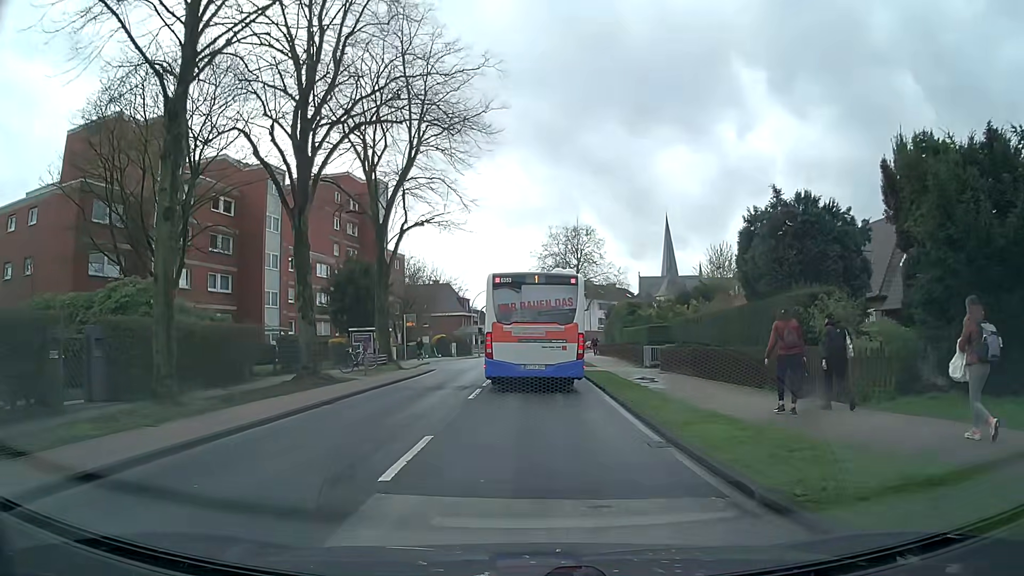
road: secondary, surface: asphalt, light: Day
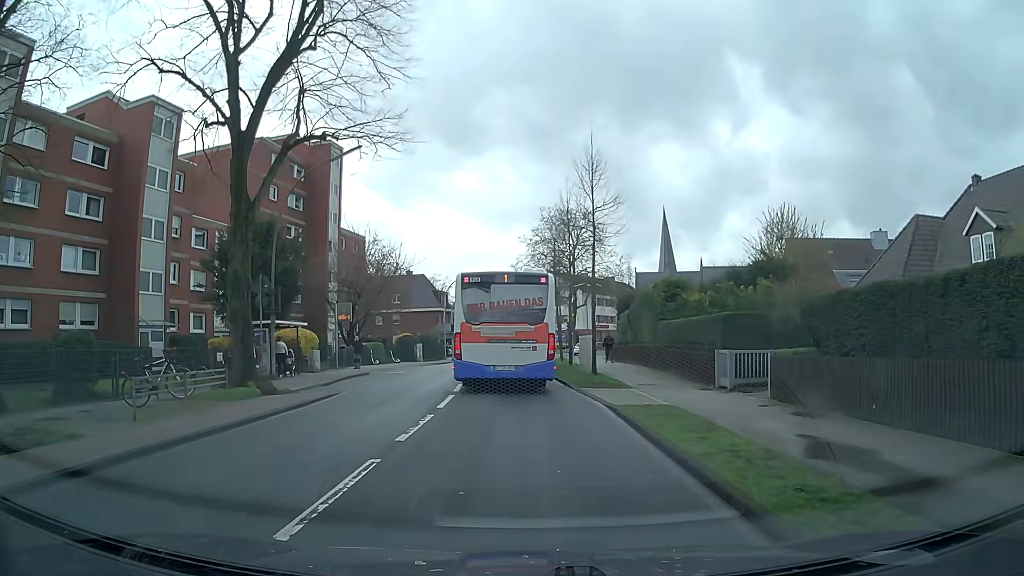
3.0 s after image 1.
(+0.3, +15.8) m; 0°
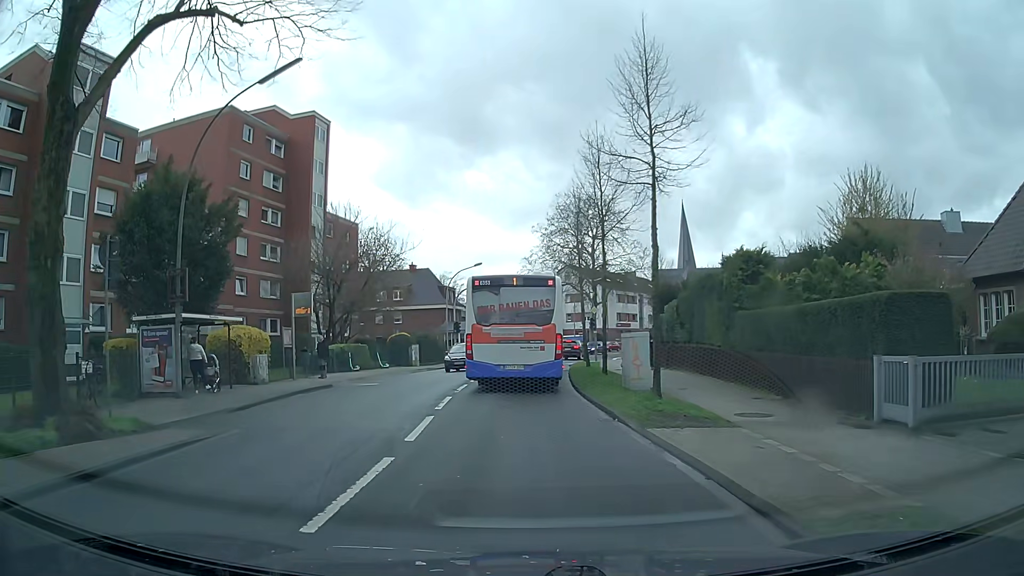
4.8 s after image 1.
(0.0, +8.9) m; 0°
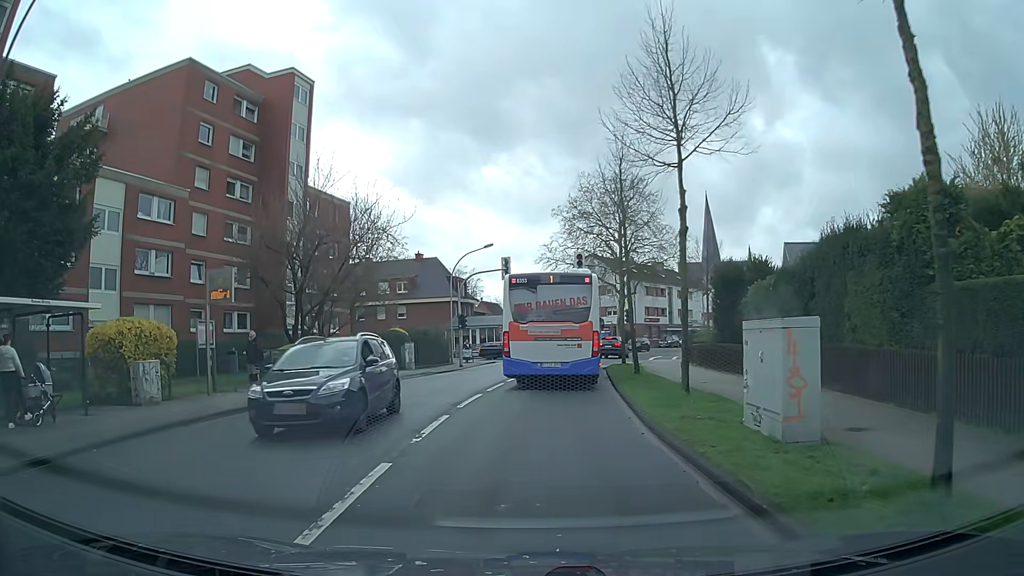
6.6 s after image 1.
(-0.3, +9.4) m; -2°
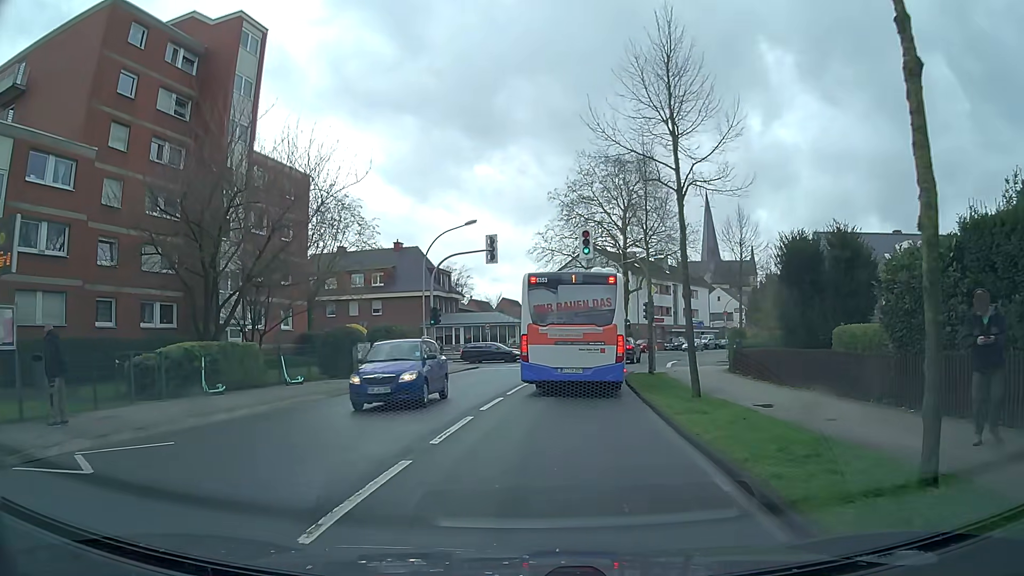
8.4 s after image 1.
(0.0, +9.0) m; 0°
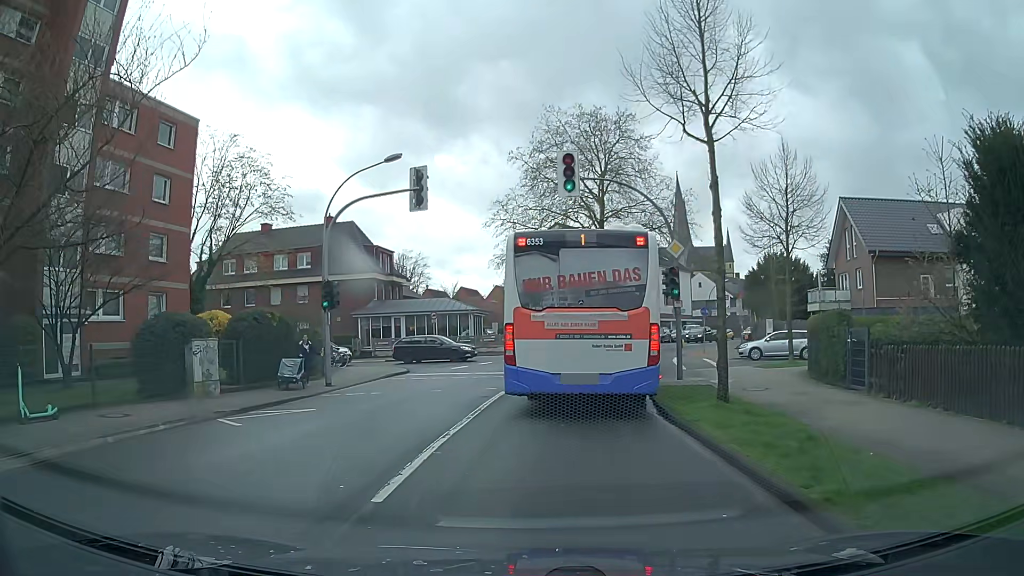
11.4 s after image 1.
(+0.3, +12.0) m; +2°
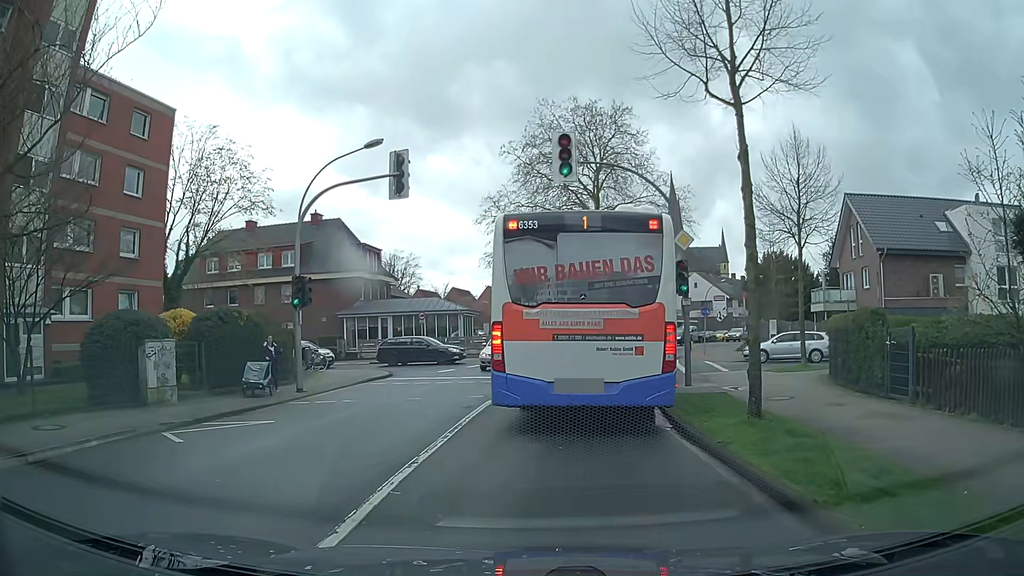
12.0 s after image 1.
(+0.1, +2.0) m; +2°
